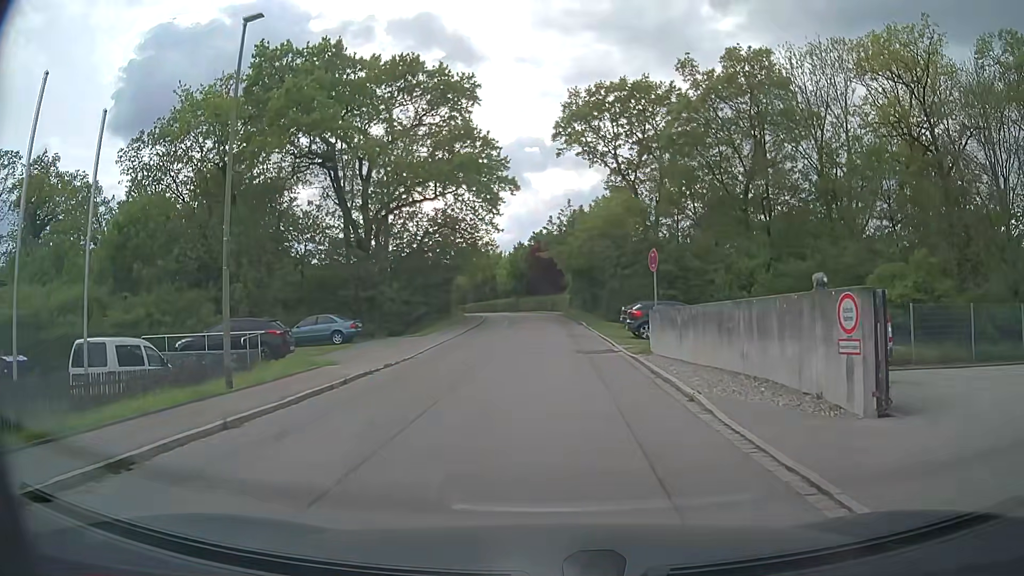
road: residential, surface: asphalt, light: Day
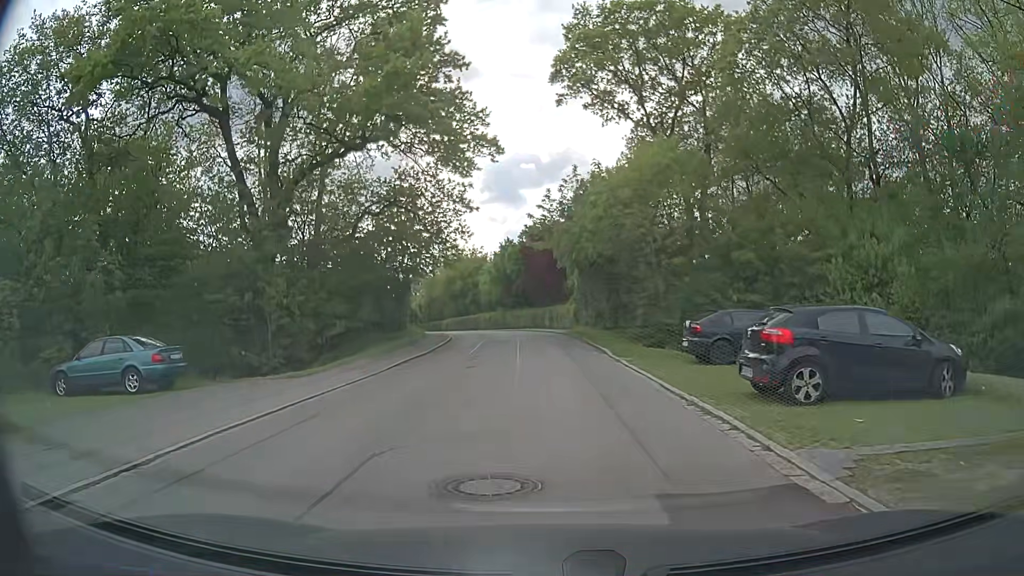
(+0.2, +16.4) m; +1°
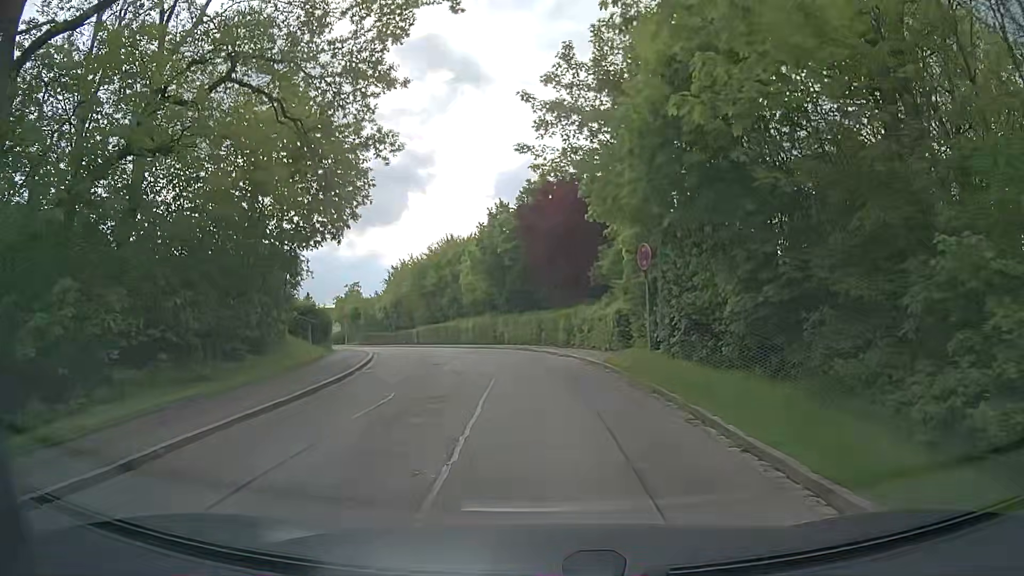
(-0.2, +20.1) m; -1°
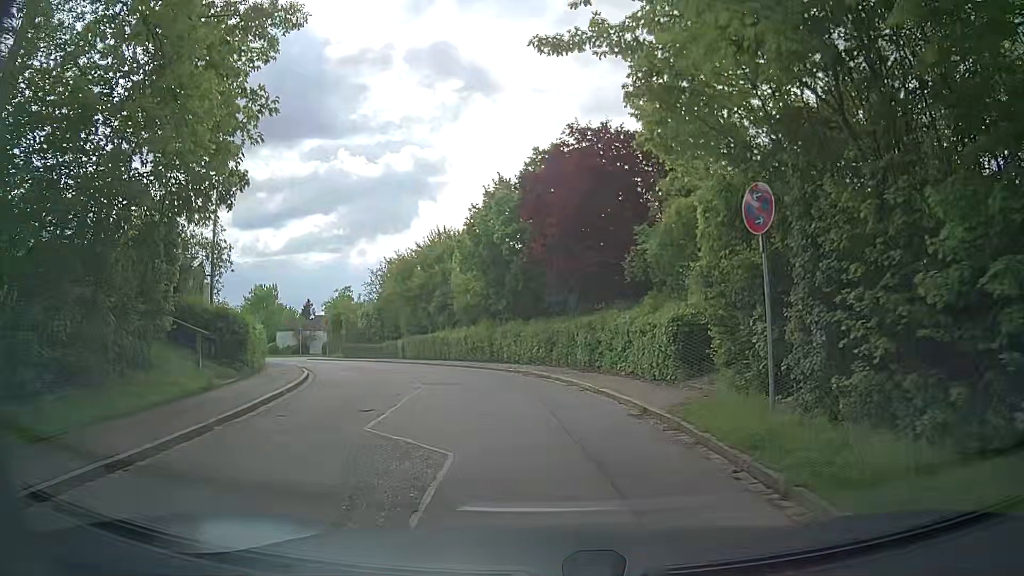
(-0.1, +8.0) m; -1°
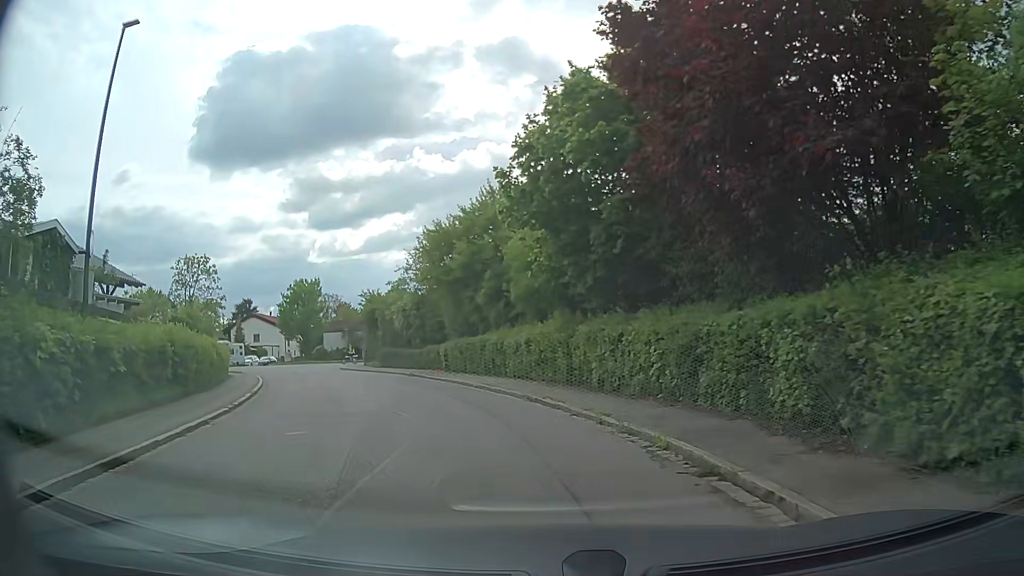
(-0.5, +11.3) m; -8°
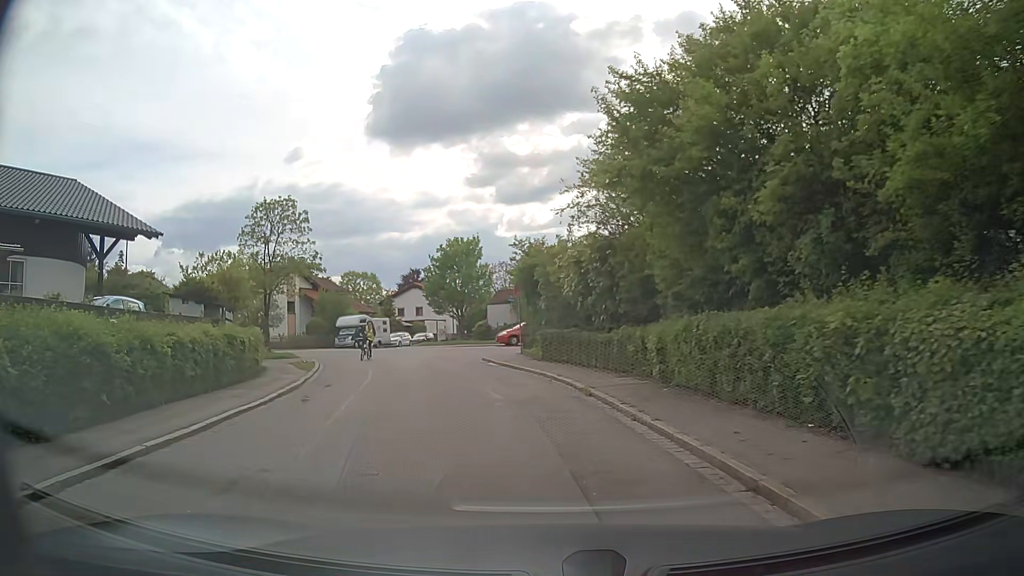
(-2.0, +14.4) m; -14°
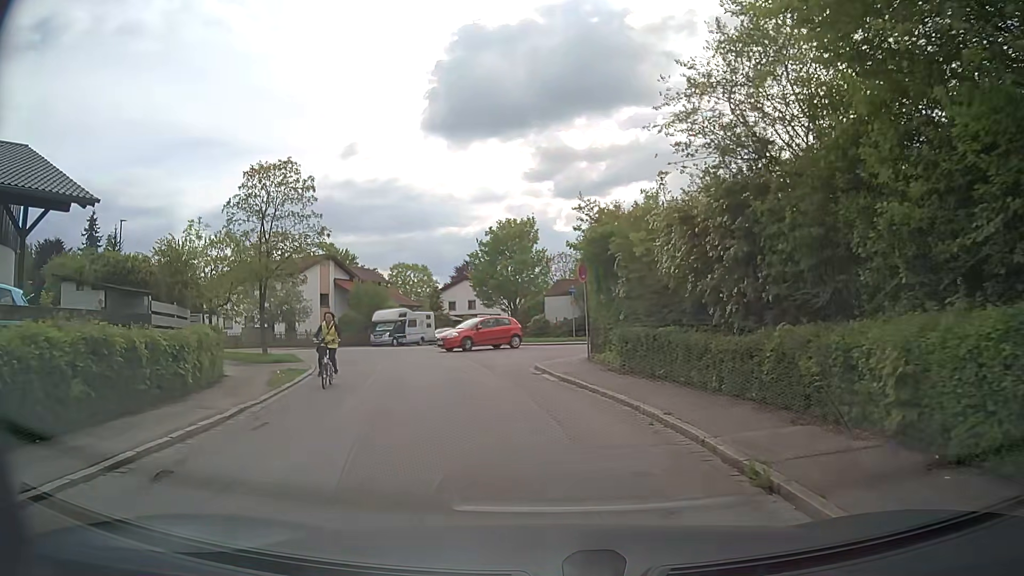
(-0.5, +7.1) m; -5°
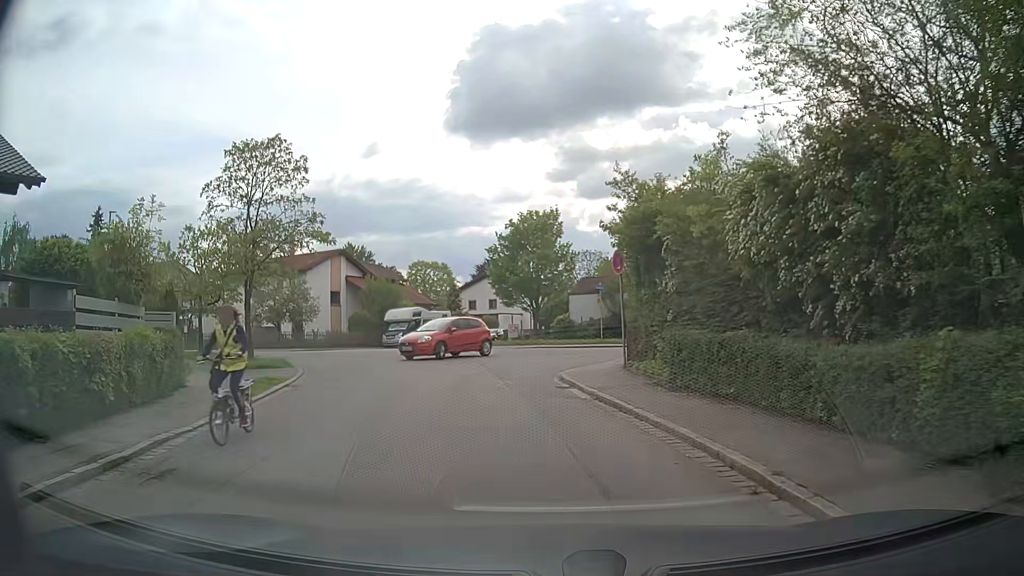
(-0.1, +3.4) m; -2°
(-1, +10) (-2, +20) (-4, +30) (-12, +36) (-21, +38) (-31, +40) (-41, +42) (-51, +44) (-61, +46) (-70, +48) m
